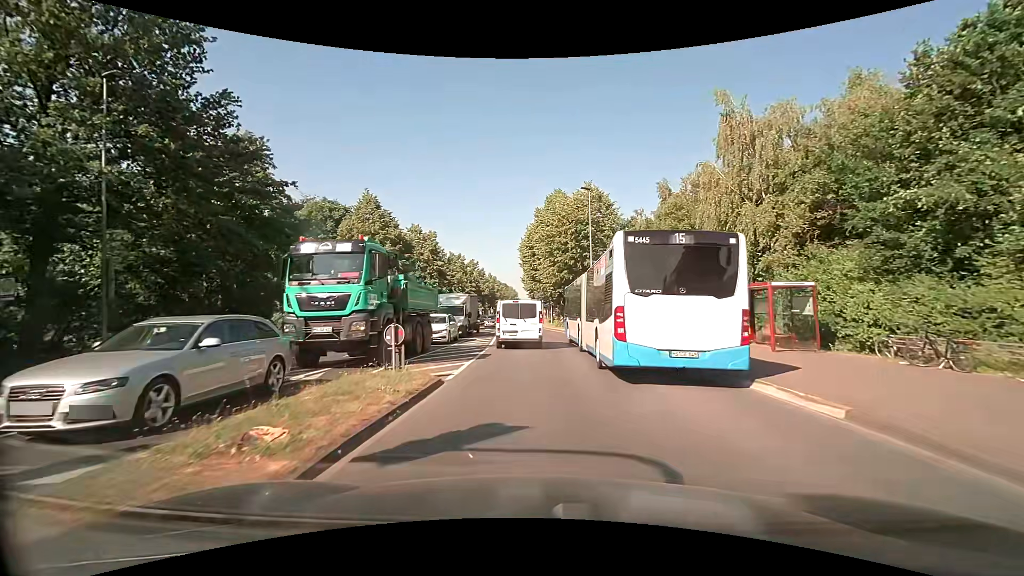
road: secondary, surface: asphalt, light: Day
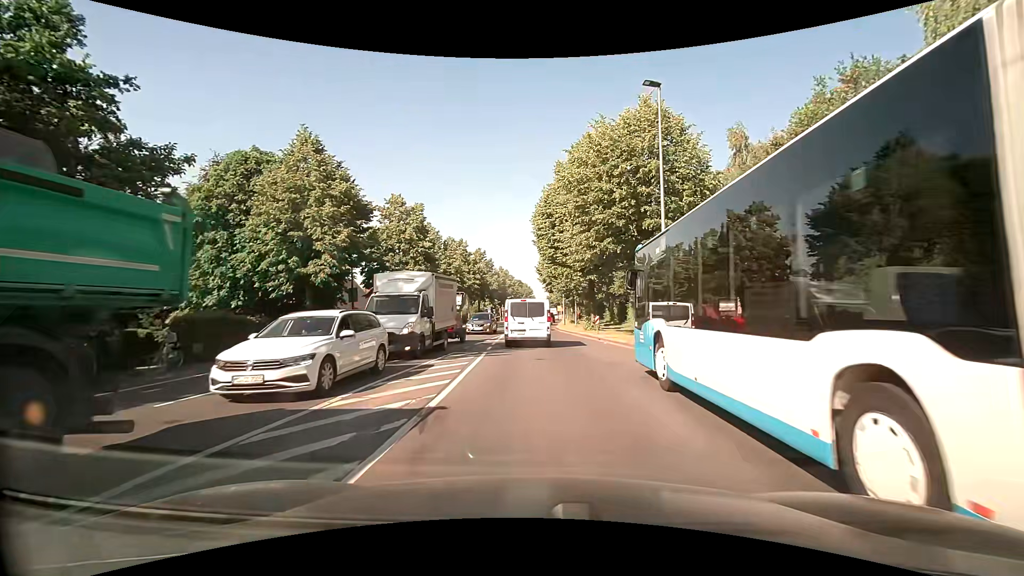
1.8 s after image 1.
(-0.4, +15.8) m; -2°
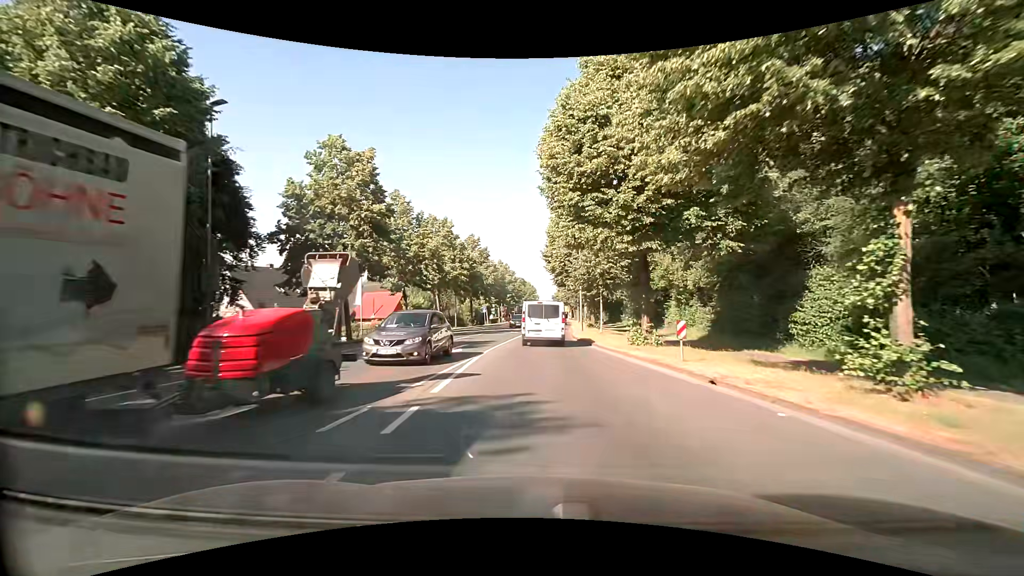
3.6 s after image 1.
(-0.2, +16.5) m; 0°
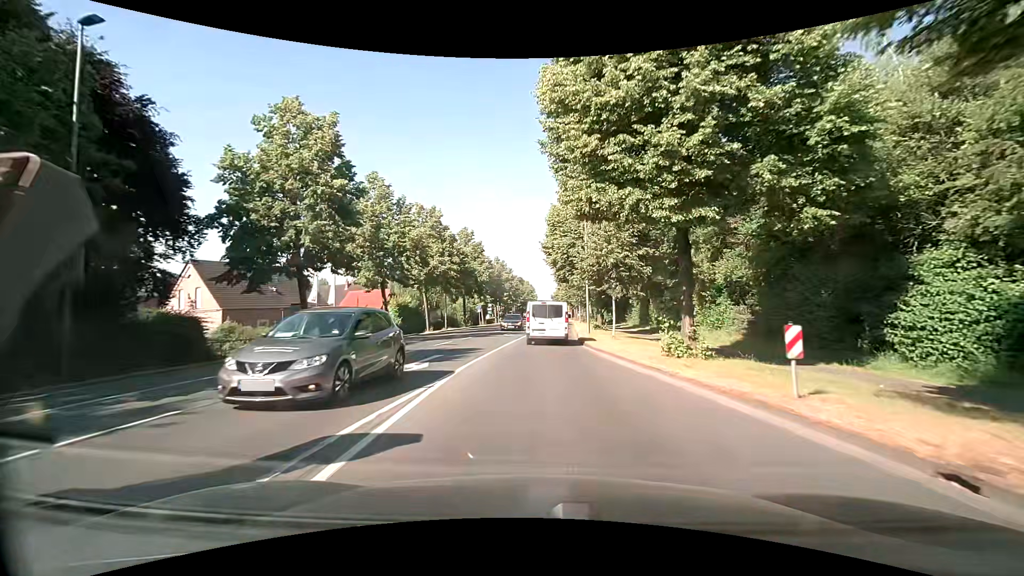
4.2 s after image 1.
(-0.1, +5.9) m; -1°
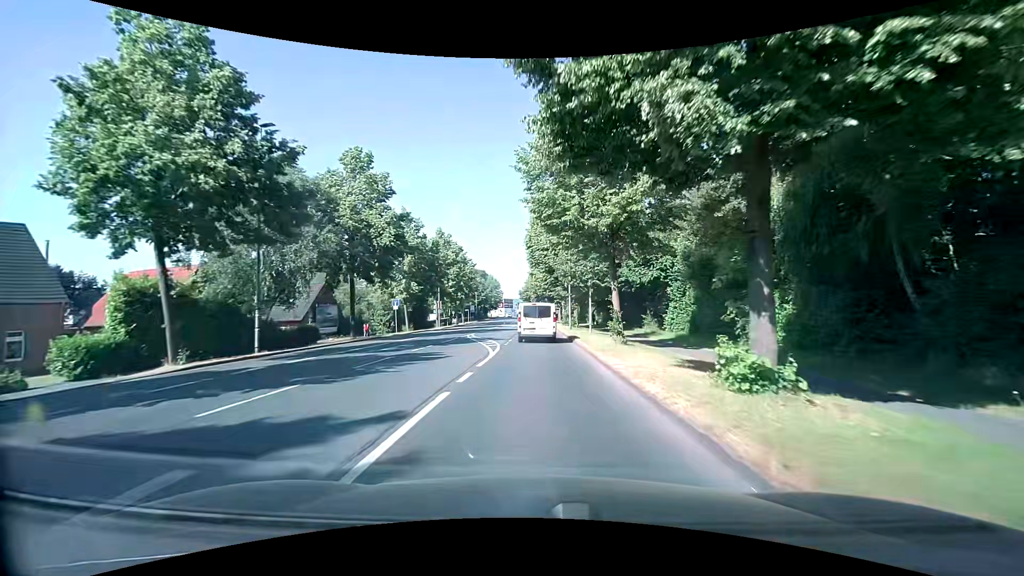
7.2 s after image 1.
(+1.2, +33.0) m; +4°
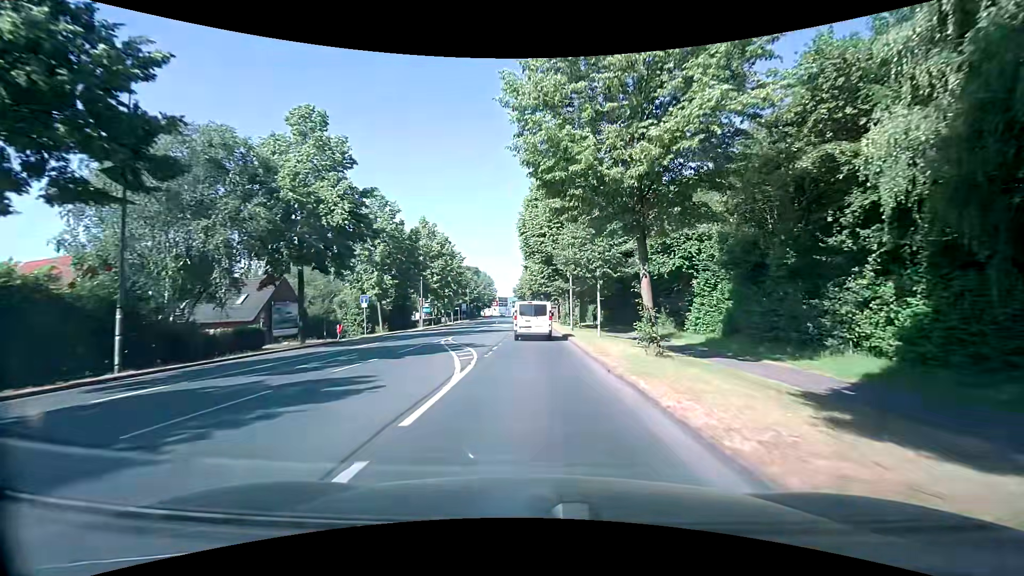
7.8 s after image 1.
(0.0, +7.1) m; -1°
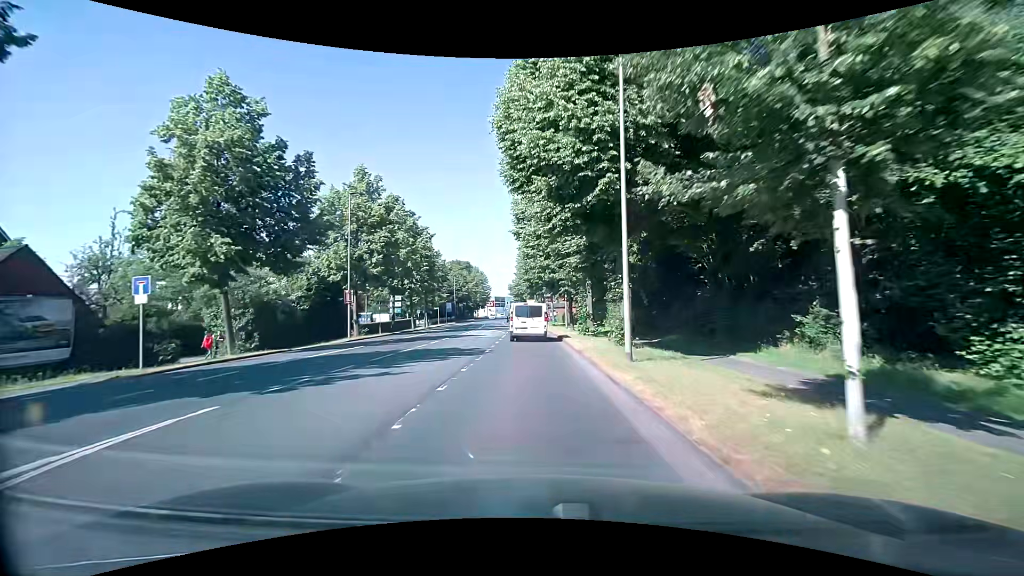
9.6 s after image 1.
(+0.5, +21.9) m; +1°
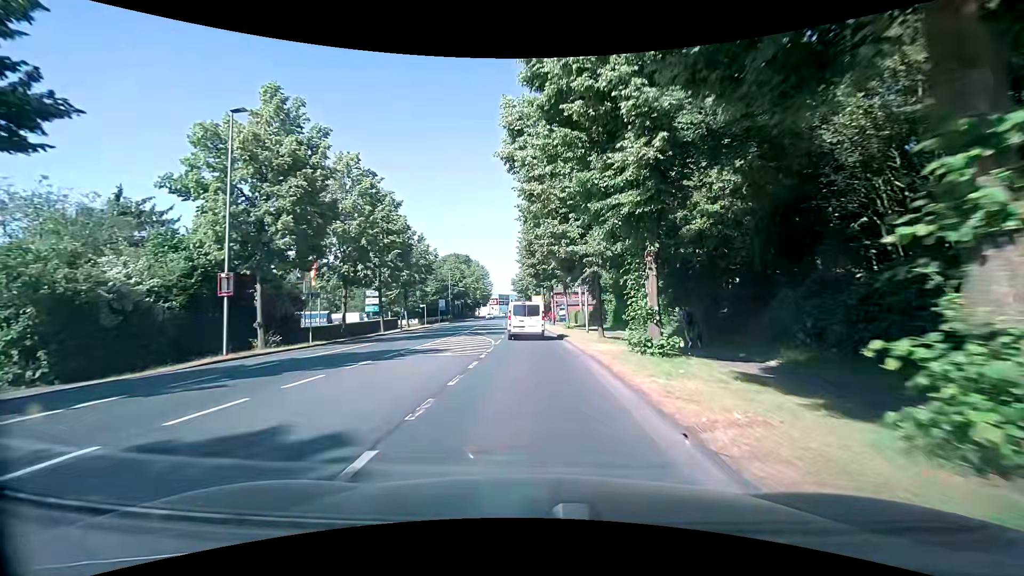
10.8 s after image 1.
(-0.1, +14.5) m; -1°
(0, +10) (0, +20) (0, +30) (0, +40) (-1, +50) (-1, +60) (-2, +70) (-2, +80) (-3, +90) (-3, +100) m
